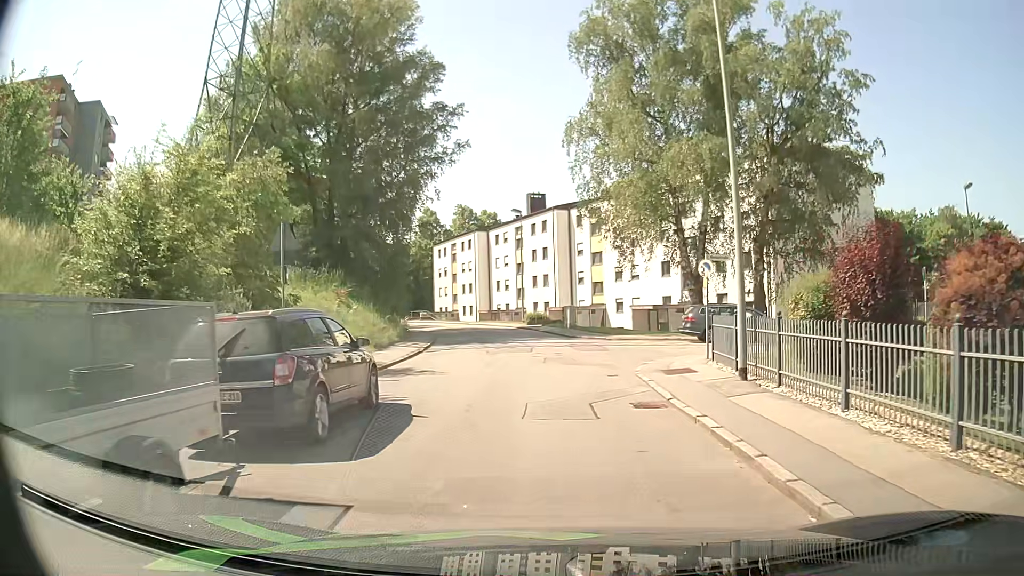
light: Day
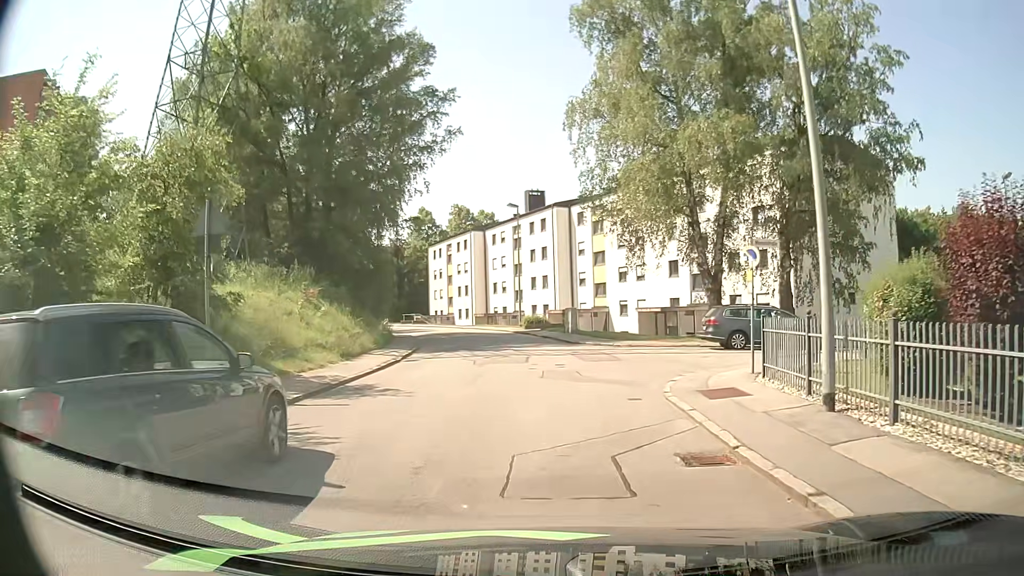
(0.0, +3.7) m; +1°
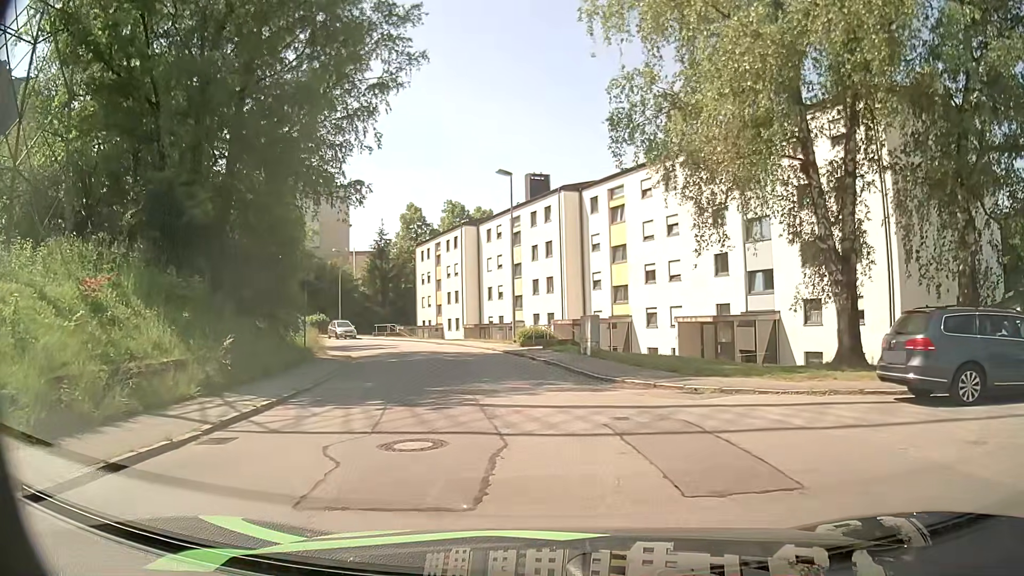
(-0.1, +12.7) m; -1°
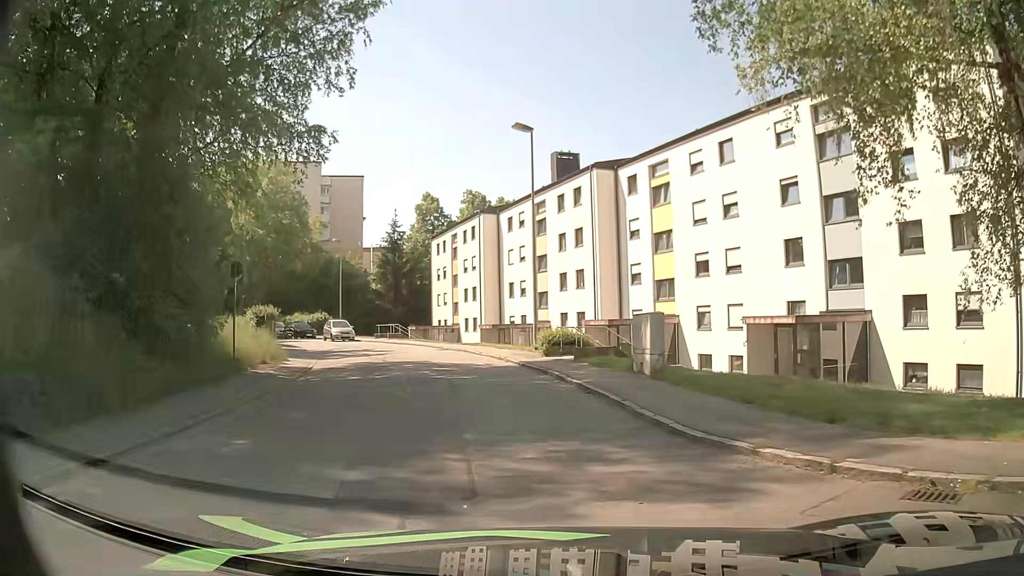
(-0.2, +7.6) m; -4°
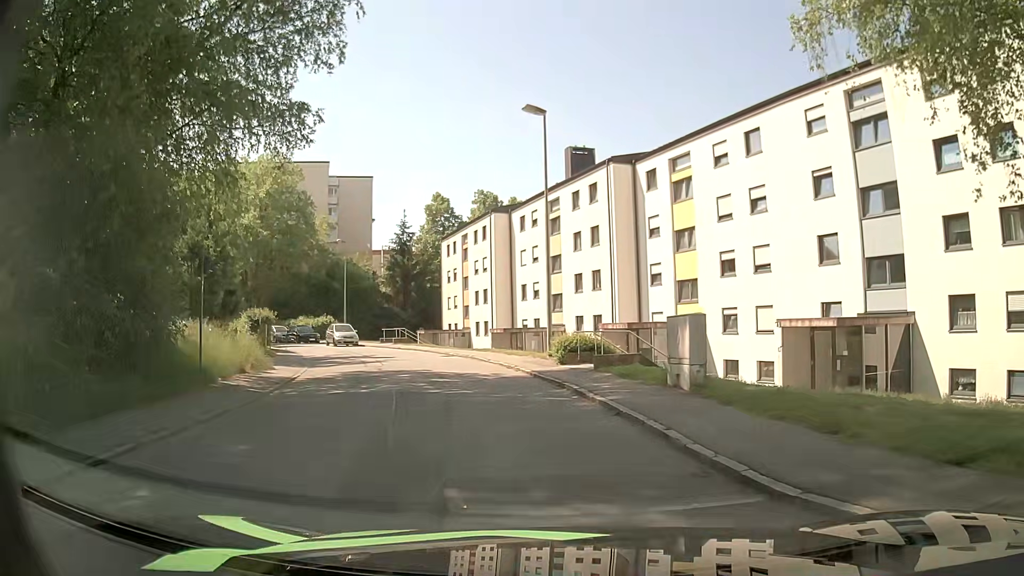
(0.0, +2.5) m; 0°
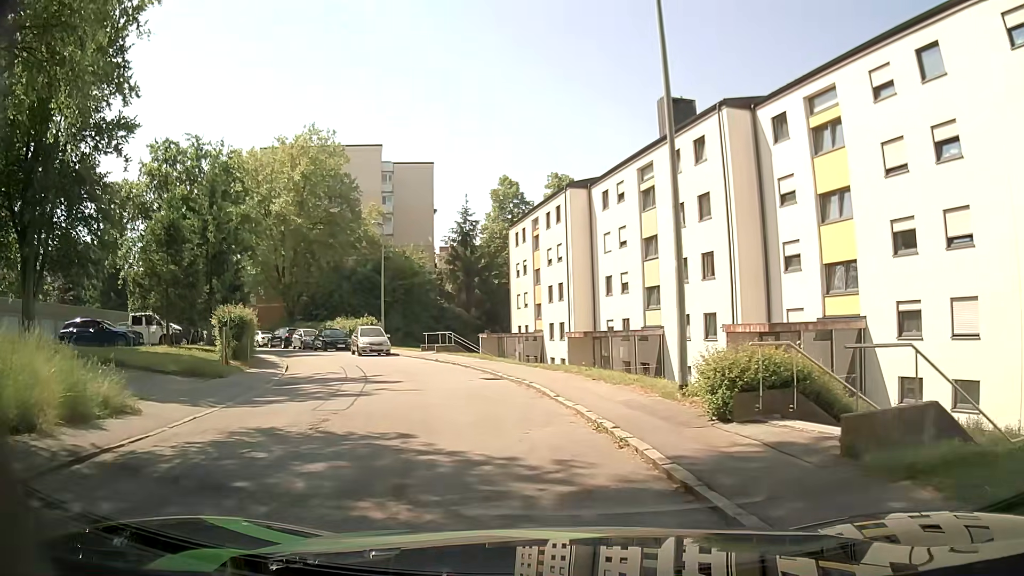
(-0.5, +11.2) m; -6°
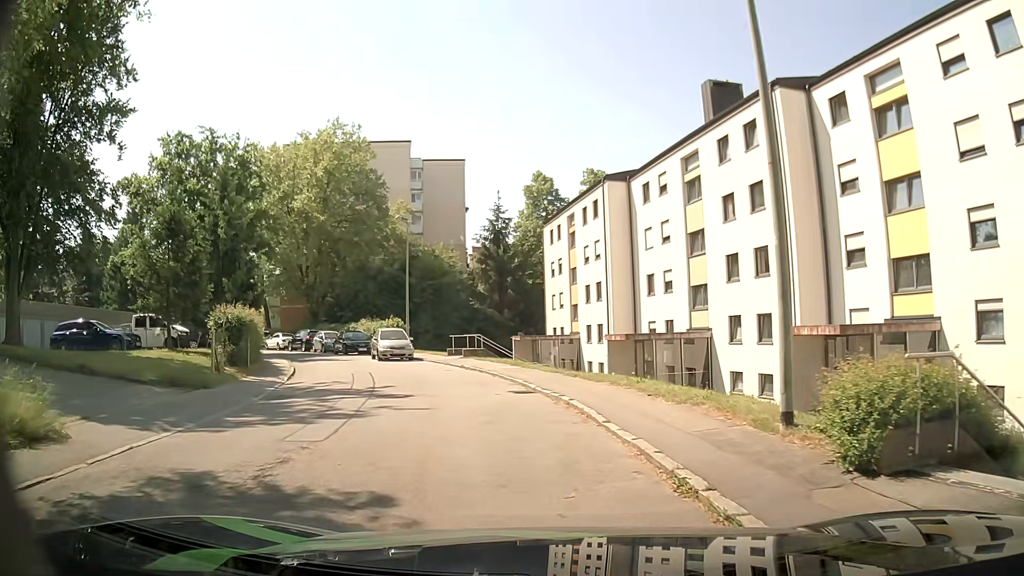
(-0.1, +3.0) m; -3°
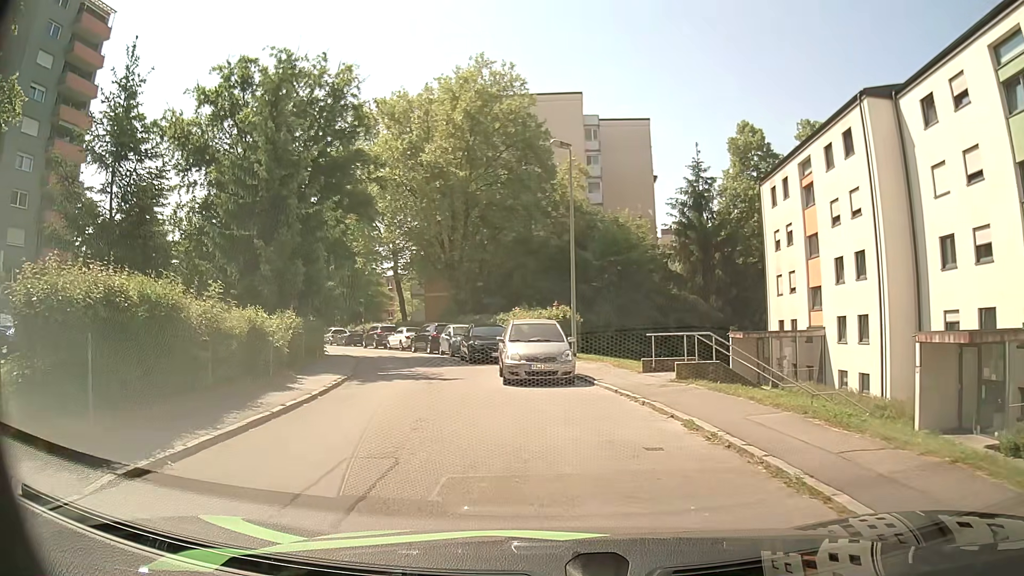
(-2.0, +15.3) m; -15°
